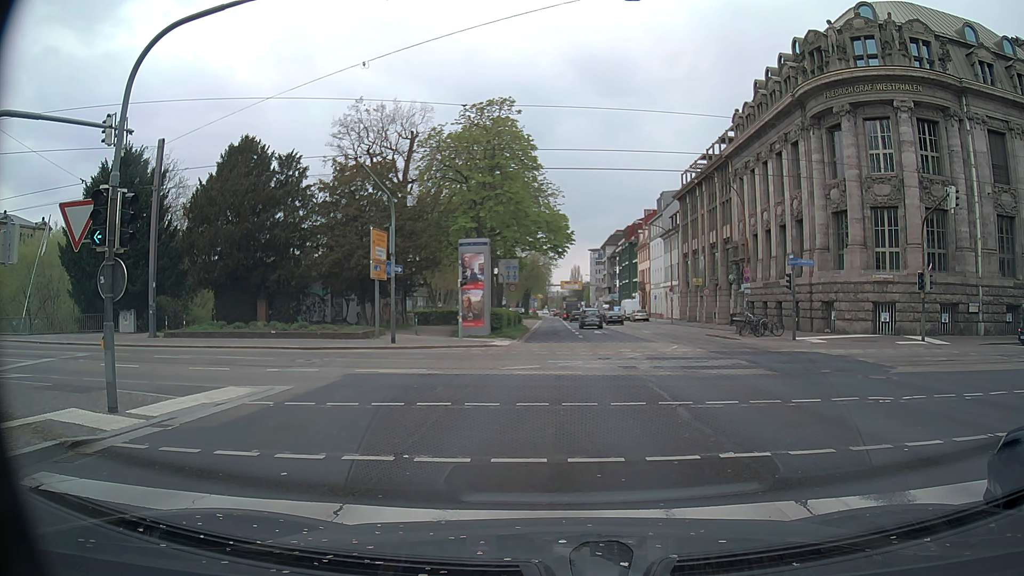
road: primary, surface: asphalt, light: Day
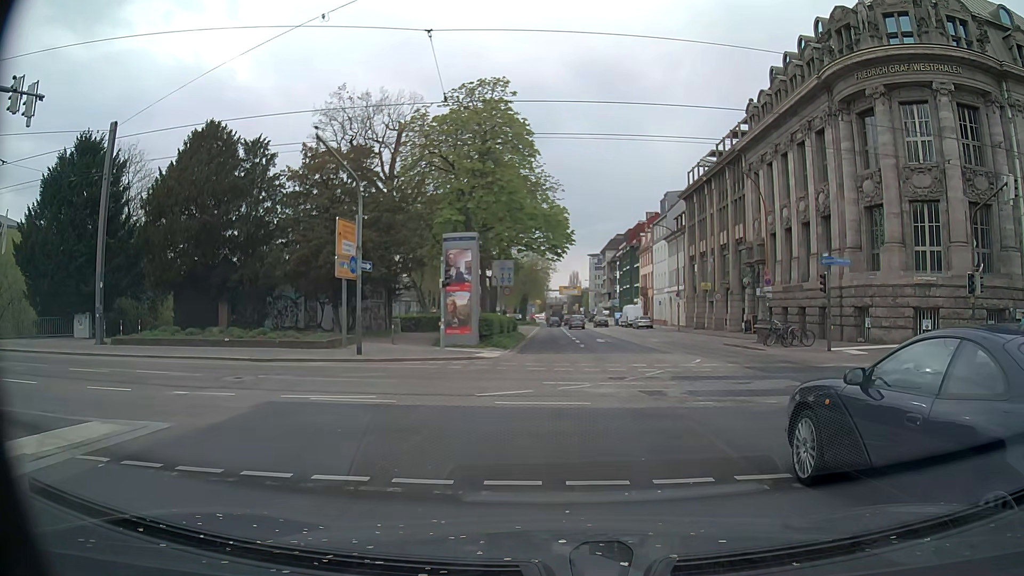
(+0.1, +4.6) m; +2°
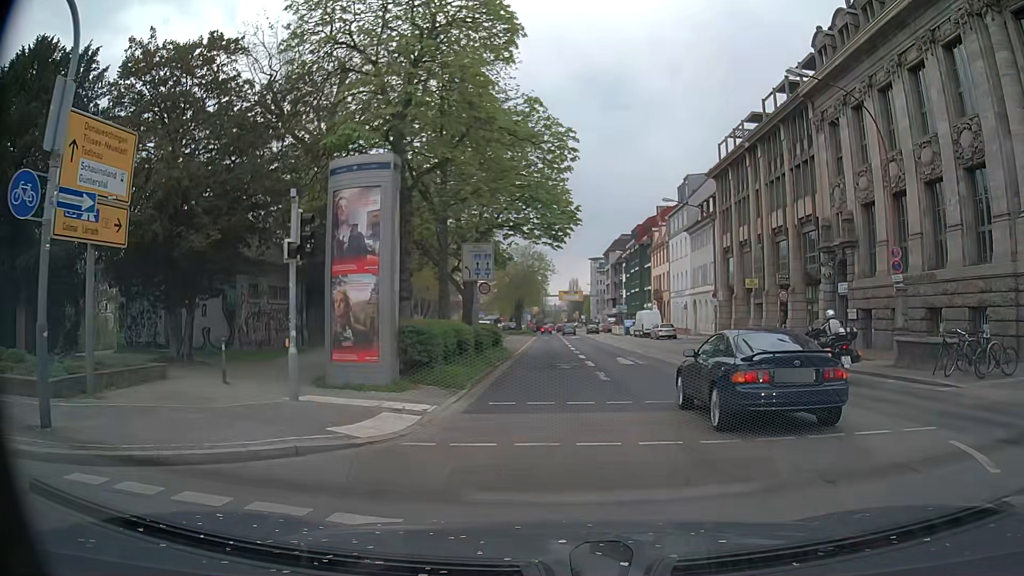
(-0.2, +14.7) m; -1°
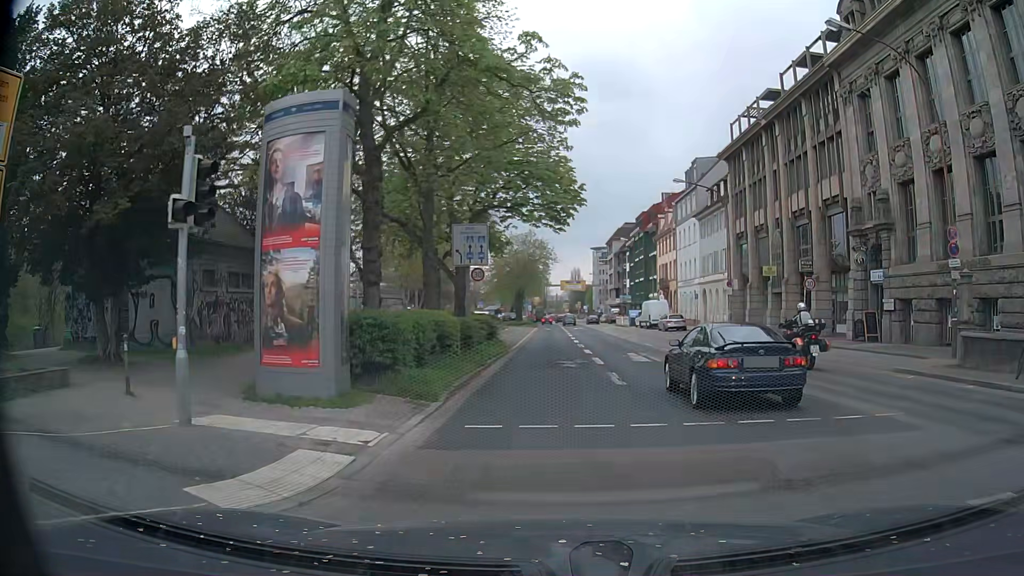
(0.0, +3.6) m; +1°
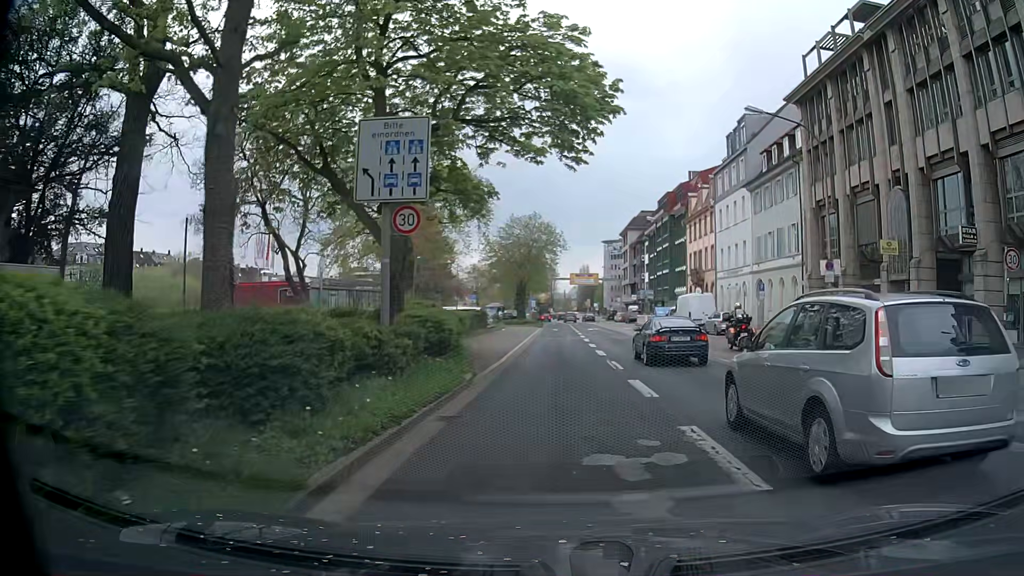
(-0.4, +15.2) m; -1°
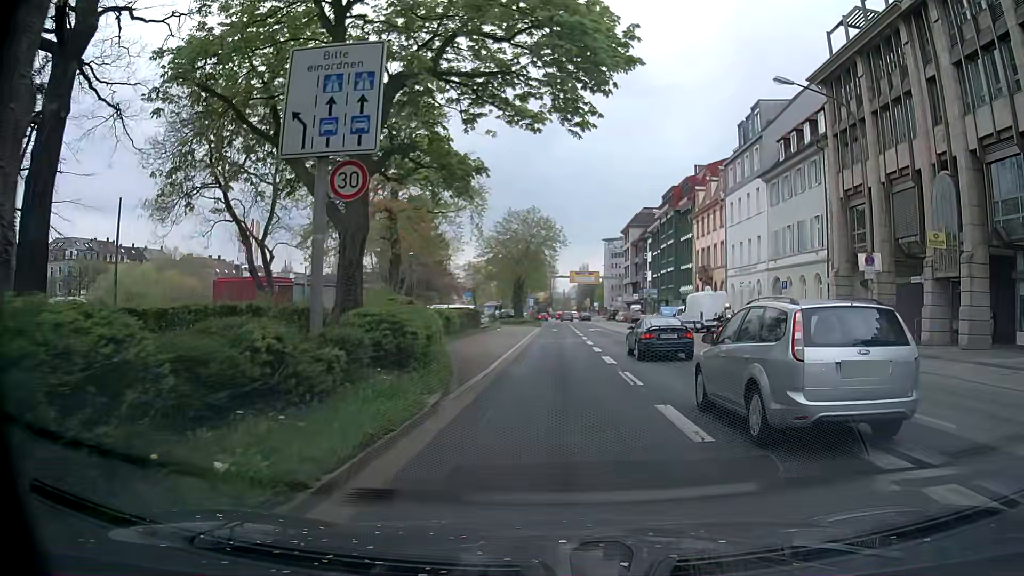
(0.0, +3.9) m; -1°
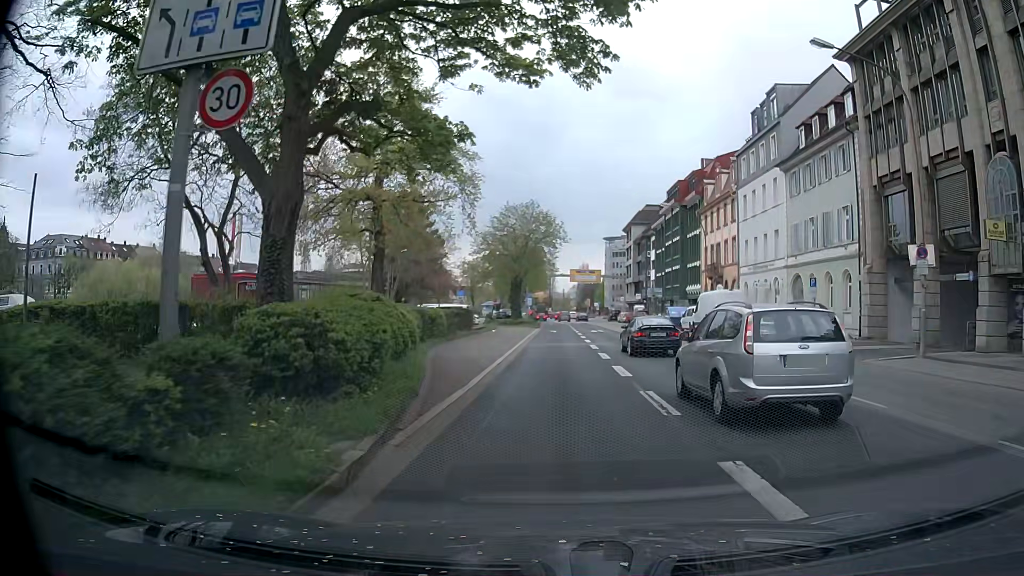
(0.0, +4.0) m; -1°
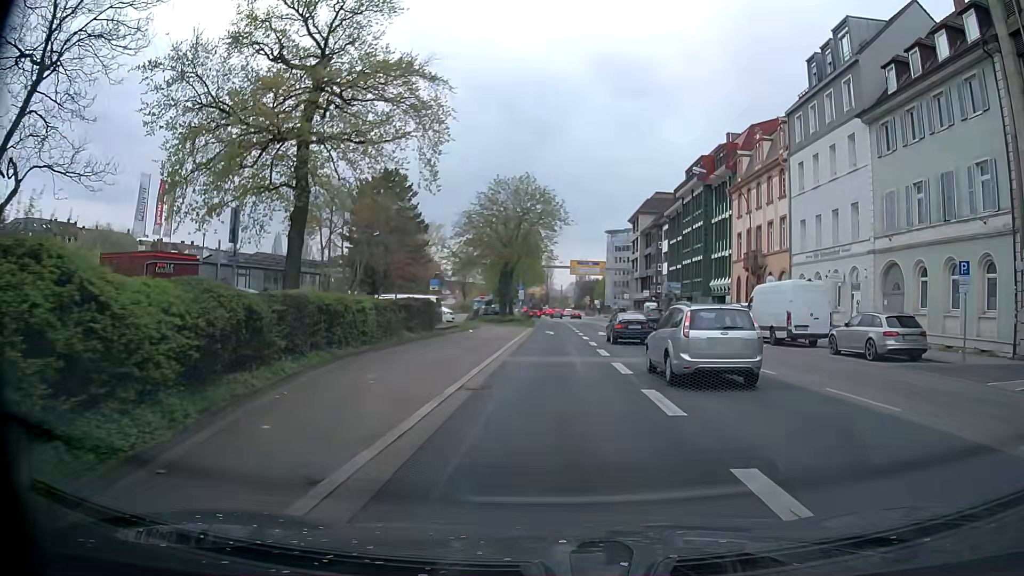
(+0.2, +12.5) m; +1°
(0, +10) (0, +20) (0, +30) (0, +40) (0, +50) (0, +60) (0, +70) (0, +80) (-1, +90) (-2, +100) m
